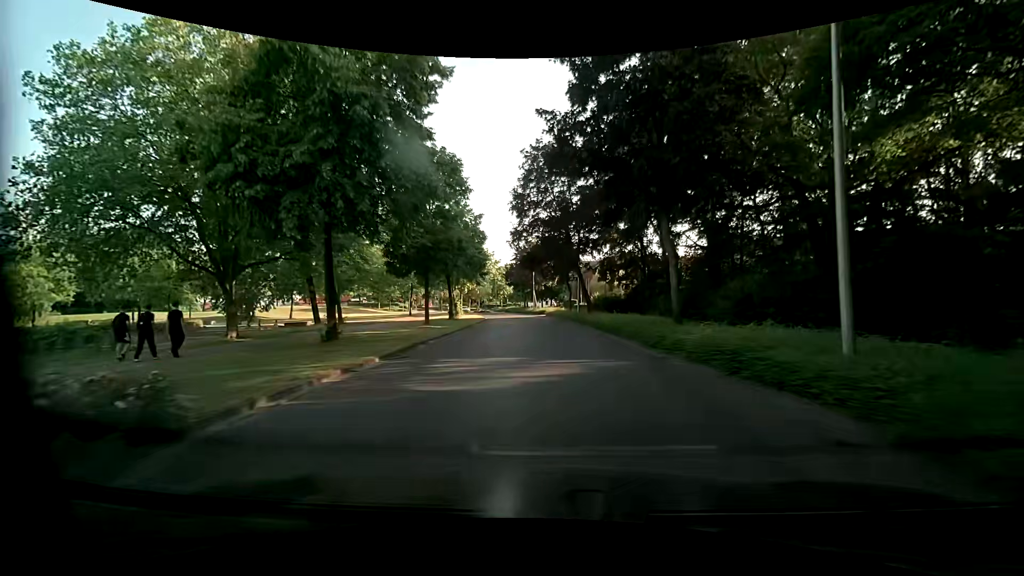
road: unclassified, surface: asphalt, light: Day
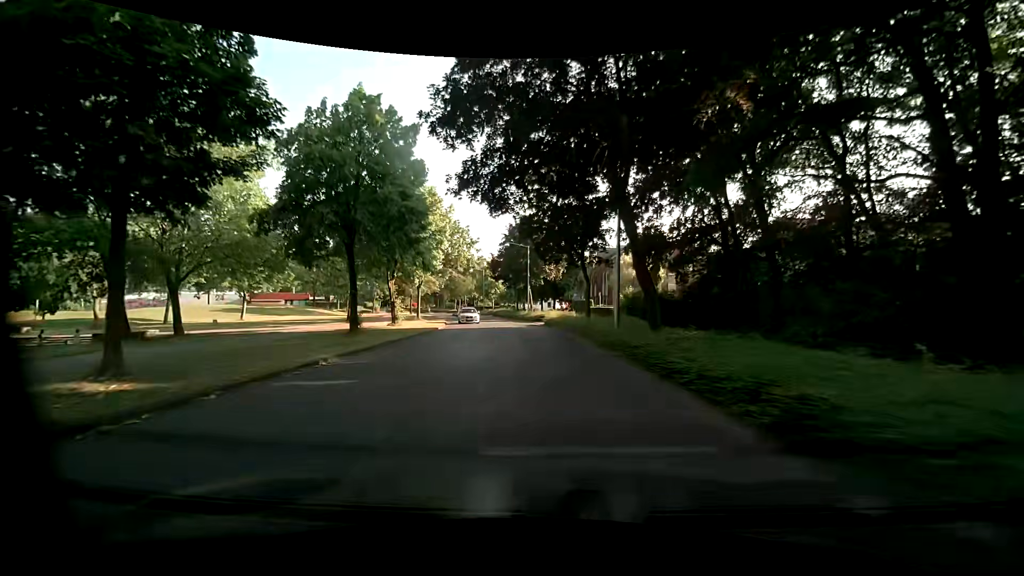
(+0.5, +24.7) m; 0°
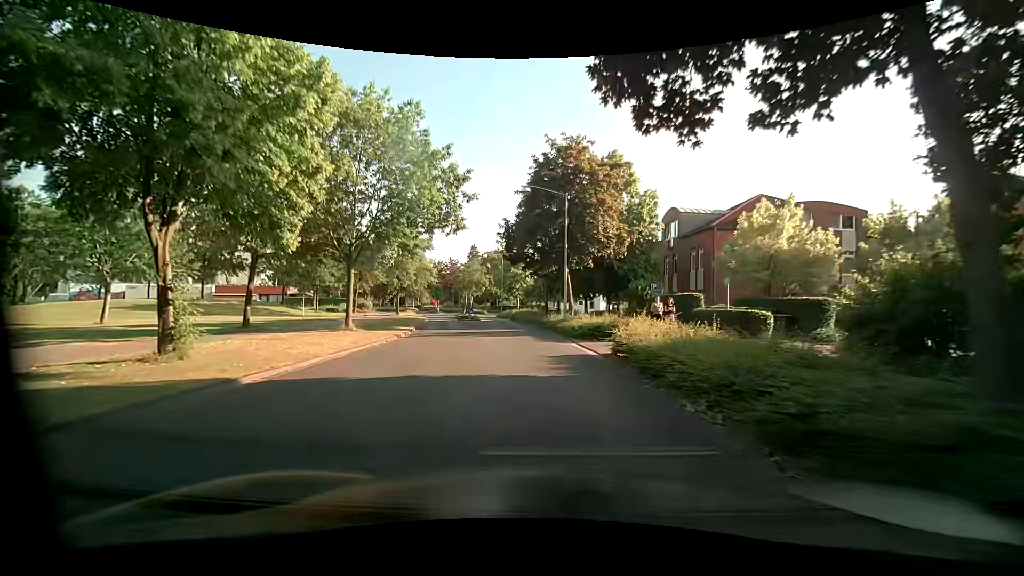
(-0.7, +24.7) m; -5°
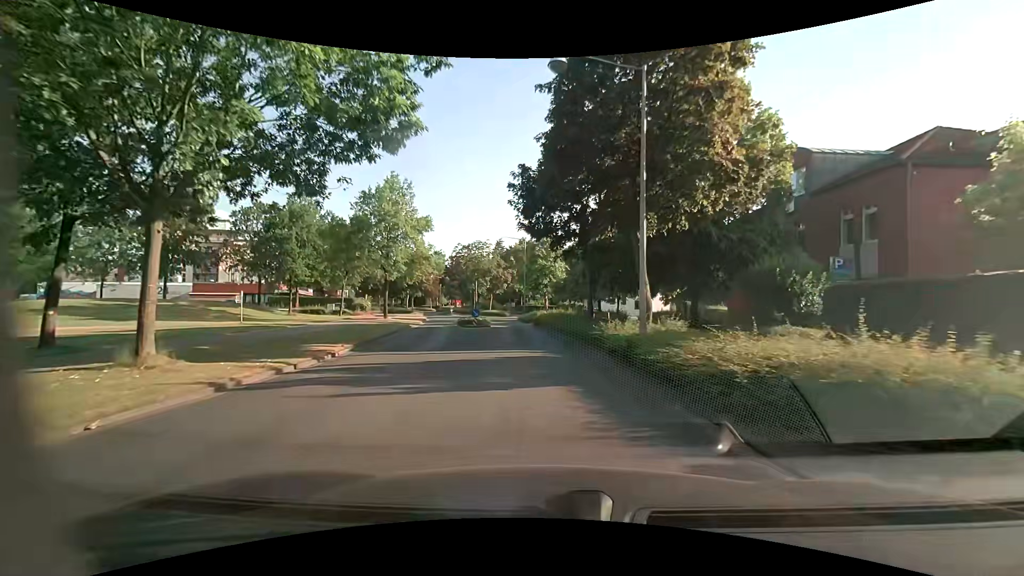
(-0.3, +14.8) m; -3°
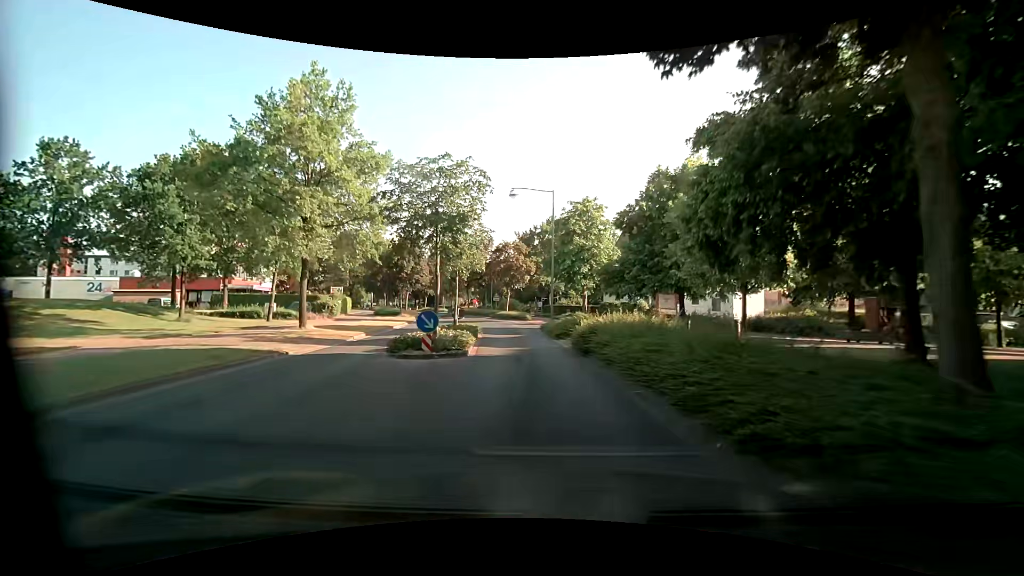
(-0.7, +19.7) m; -4°
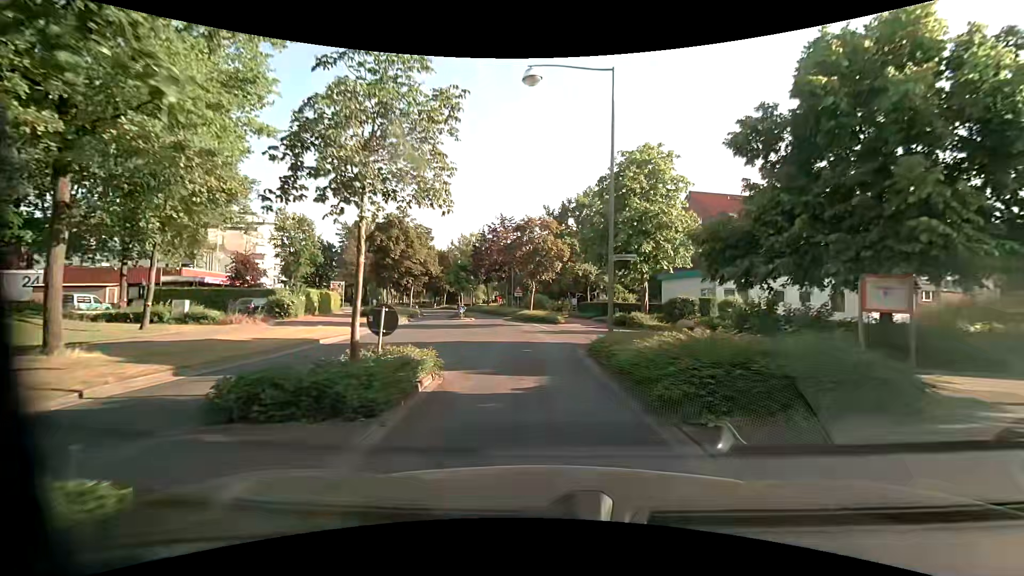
(-0.3, +13.9) m; -3°
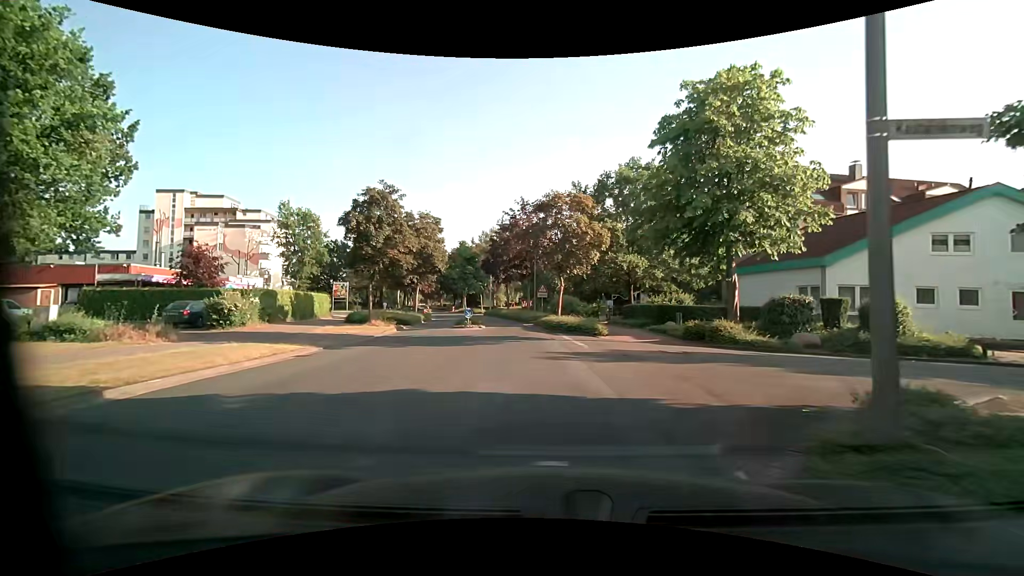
(-0.3, +9.5) m; -3°
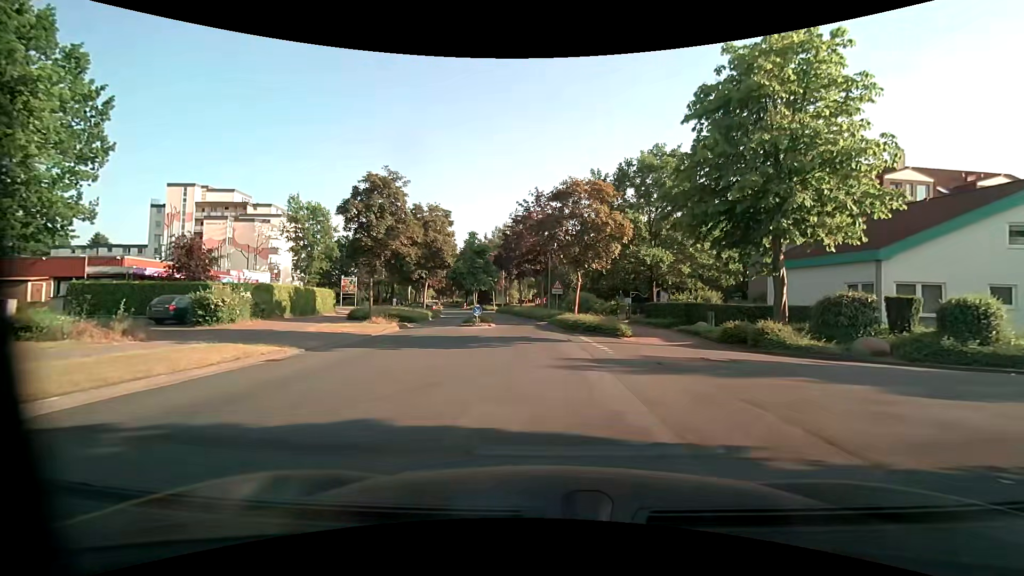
(-0.1, +2.4) m; -1°
